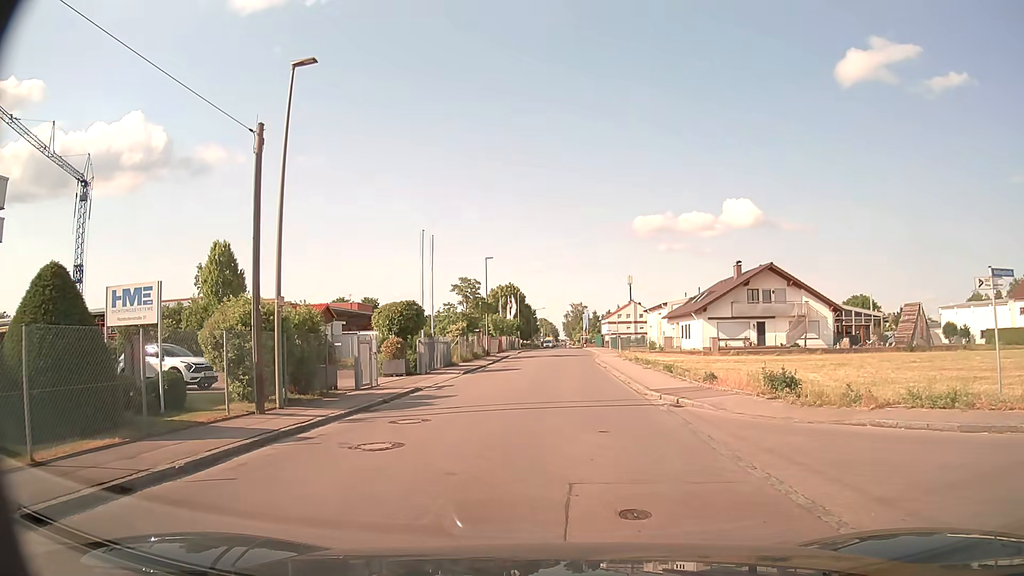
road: residential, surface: asphalt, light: Day
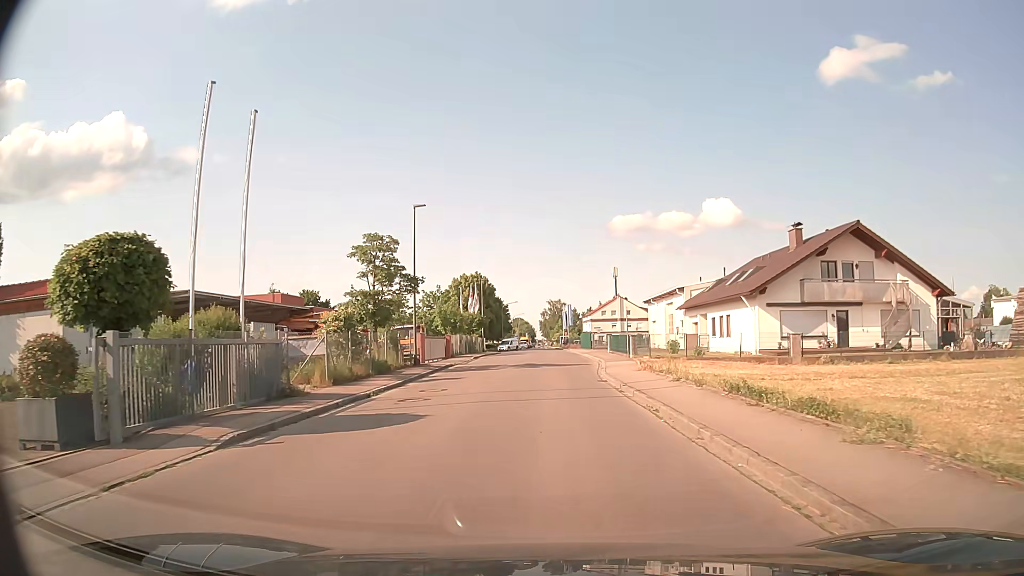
(+0.6, +21.6) m; +2°
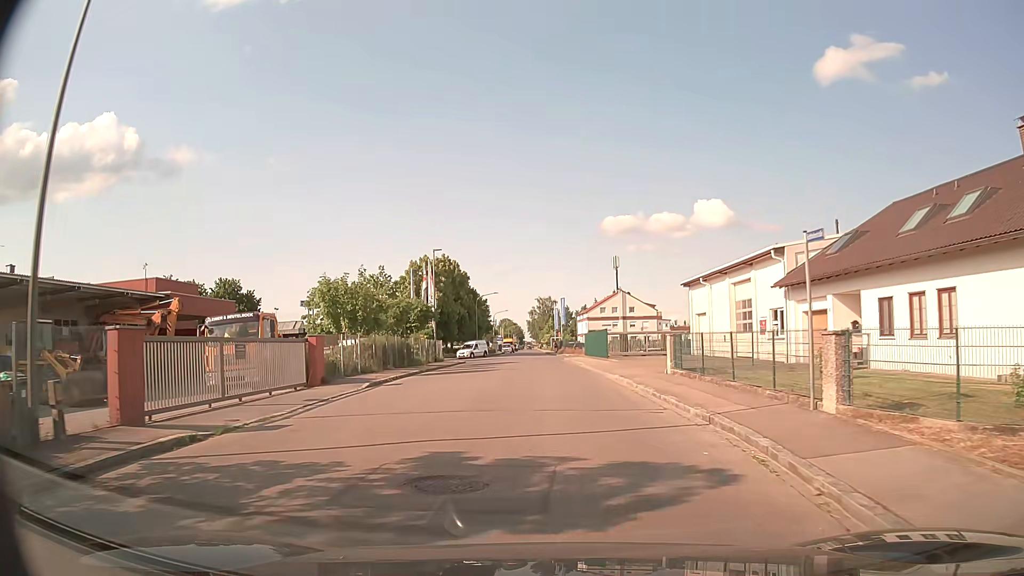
(+0.2, +25.6) m; +1°
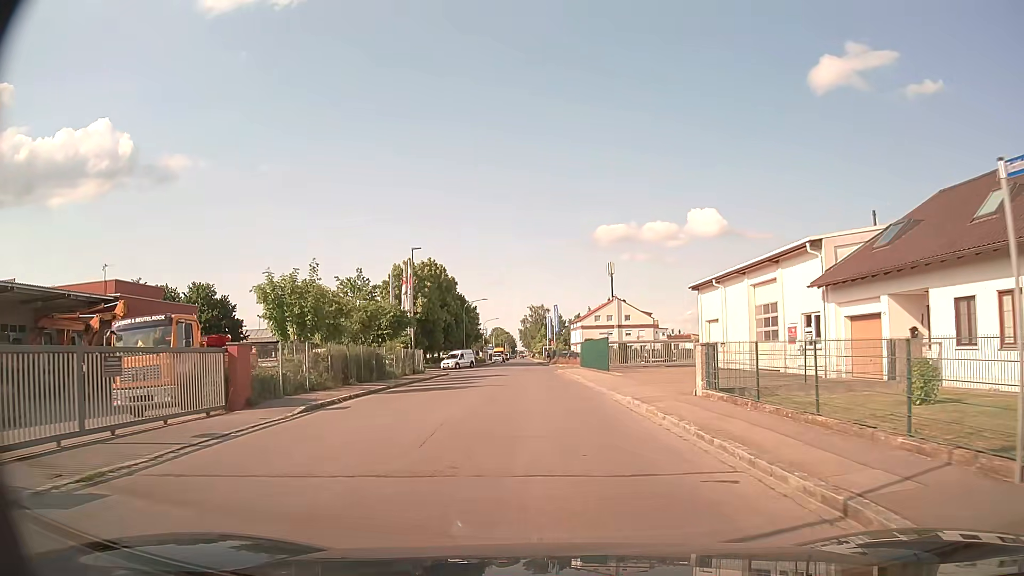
(0.0, +5.1) m; 0°
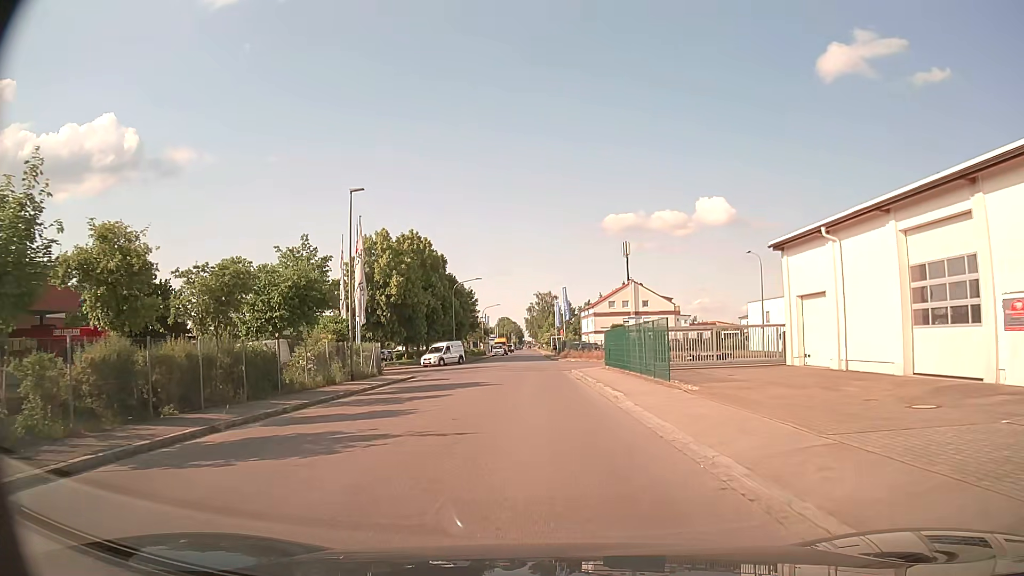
(+0.1, +14.6) m; 0°
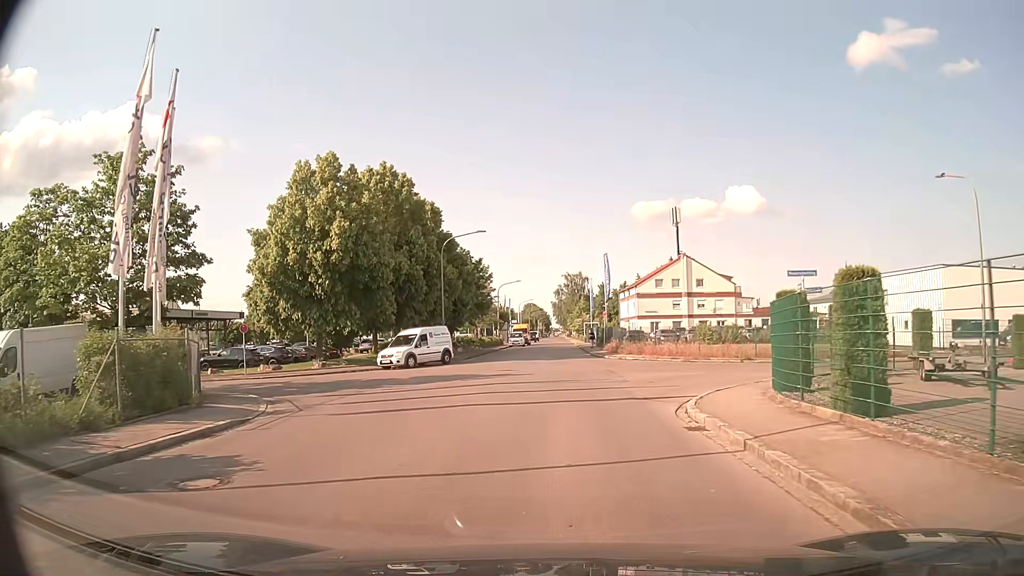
(-0.6, +22.0) m; -2°
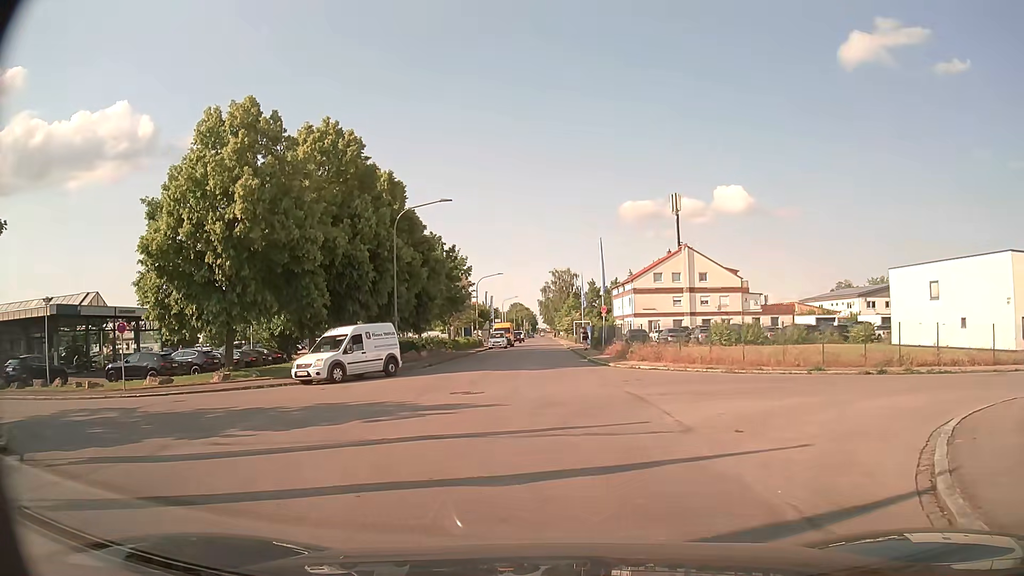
(0.0, +9.7) m; +1°
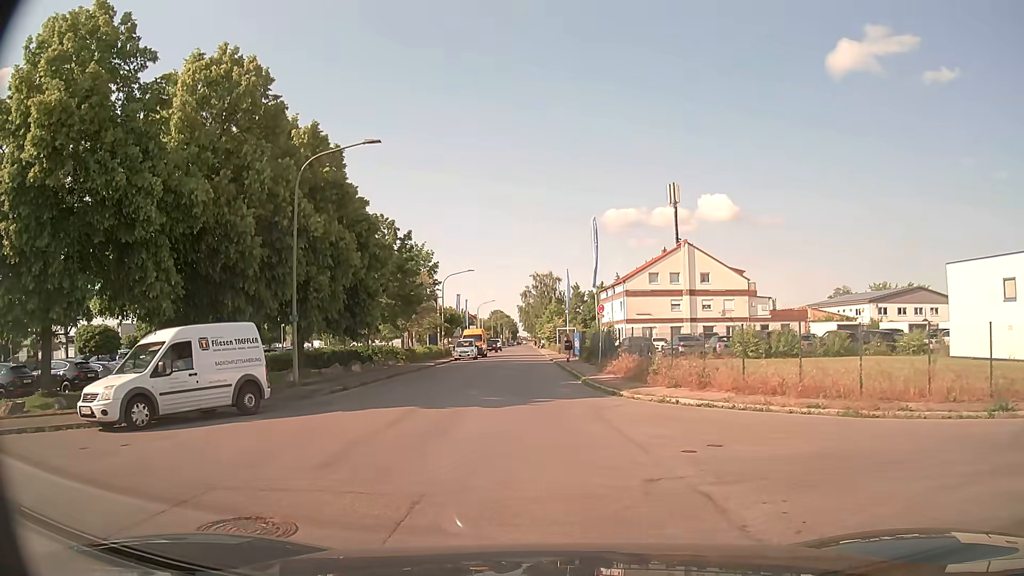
(+0.1, +10.9) m; +1°
(0, +10) (0, +20) (-1, +30) (-1, +40) (-1, +50) (-2, +60) (-2, +70) (-2, +80) (-2, +90) (-3, +100) m
